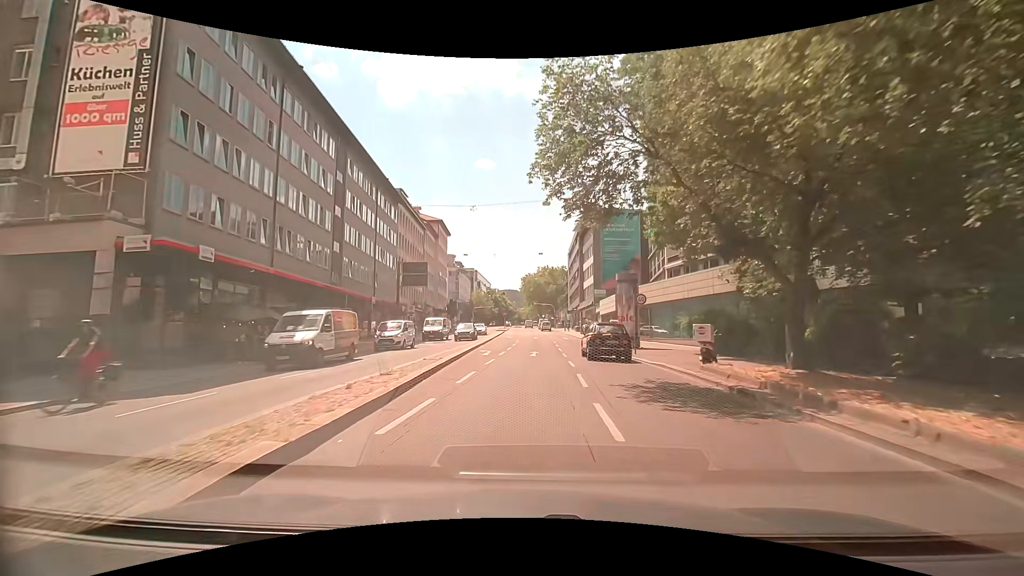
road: secondary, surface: asphalt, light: Day
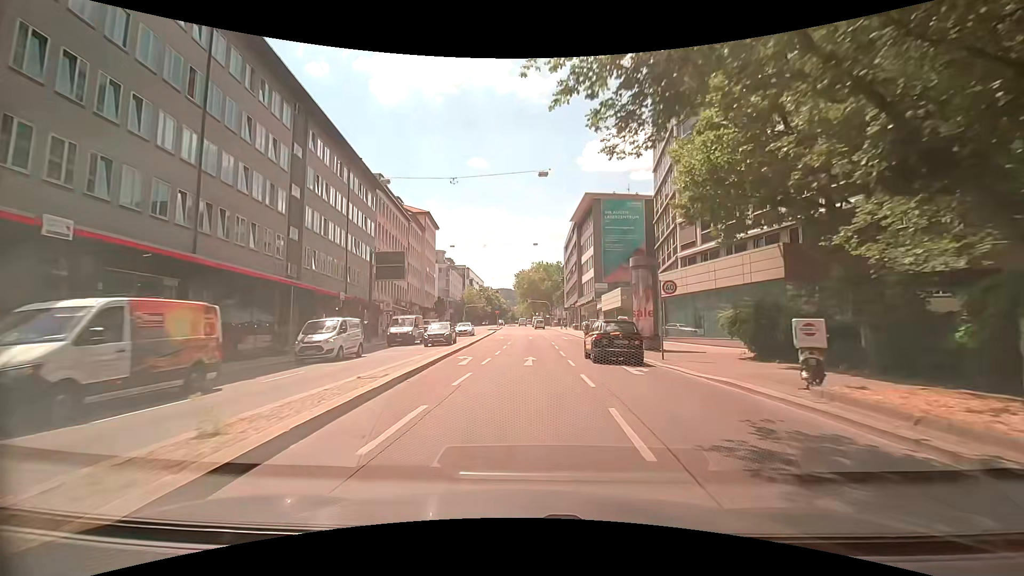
(0.0, +6.5) m; +1°
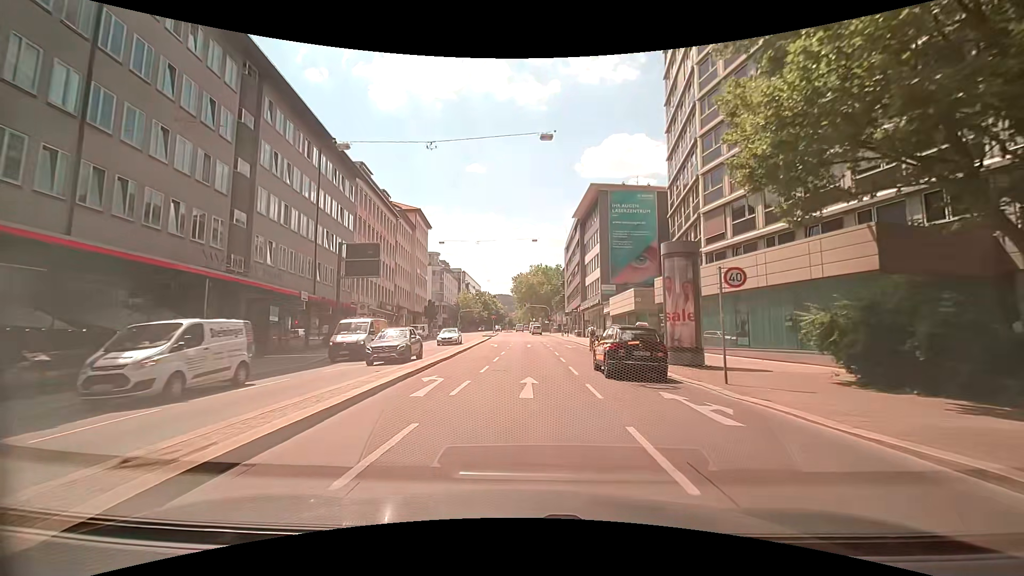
(0.0, +6.6) m; -1°
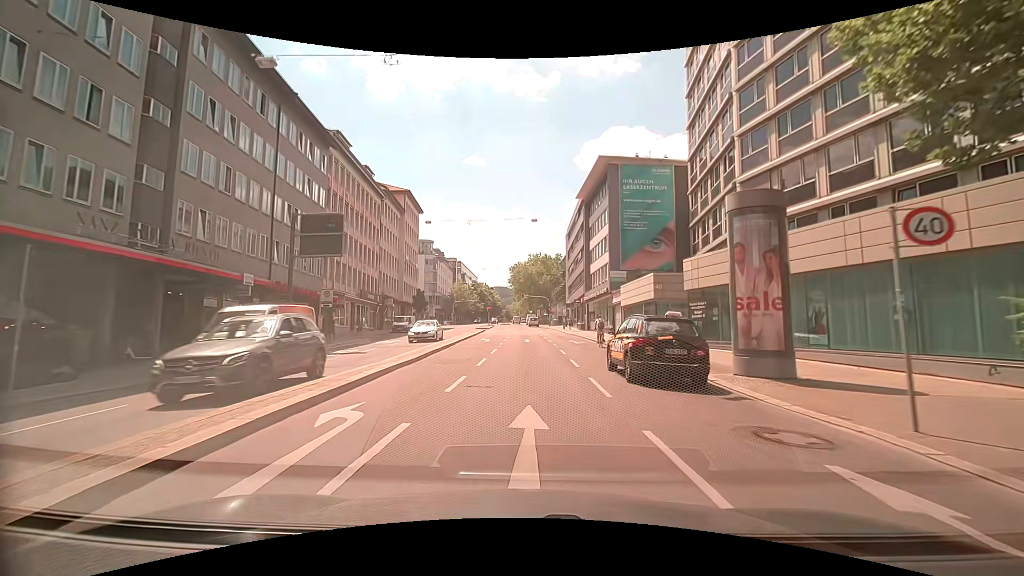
(+0.1, +6.7) m; +1°
(0, +10) (0, +20) (0, +30) (0, +40) (0, +50) (0, +60) (-1, +70) (-1, +80) (-1, +90) (-1, +100) m
